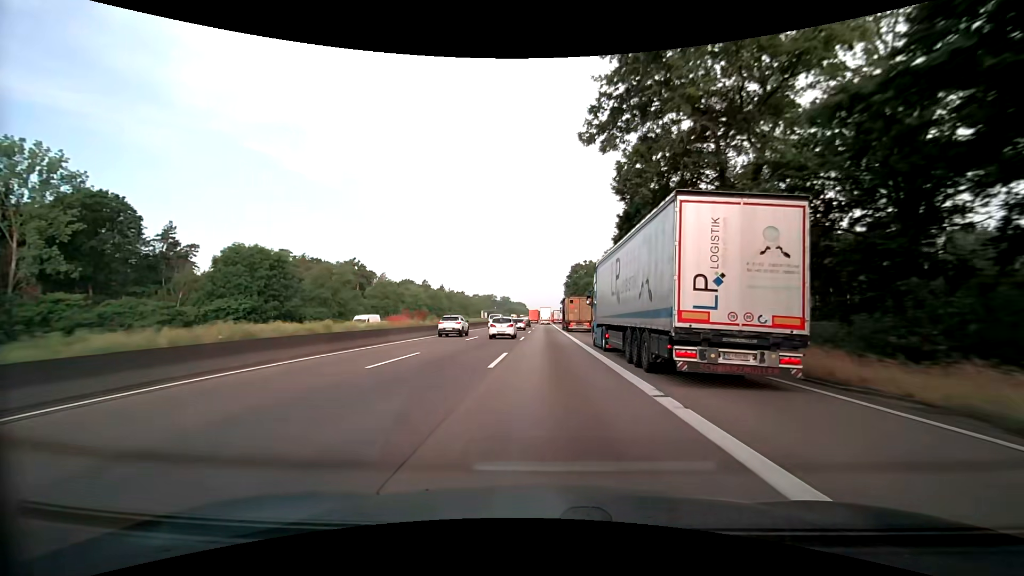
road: motorway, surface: asphalt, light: Day
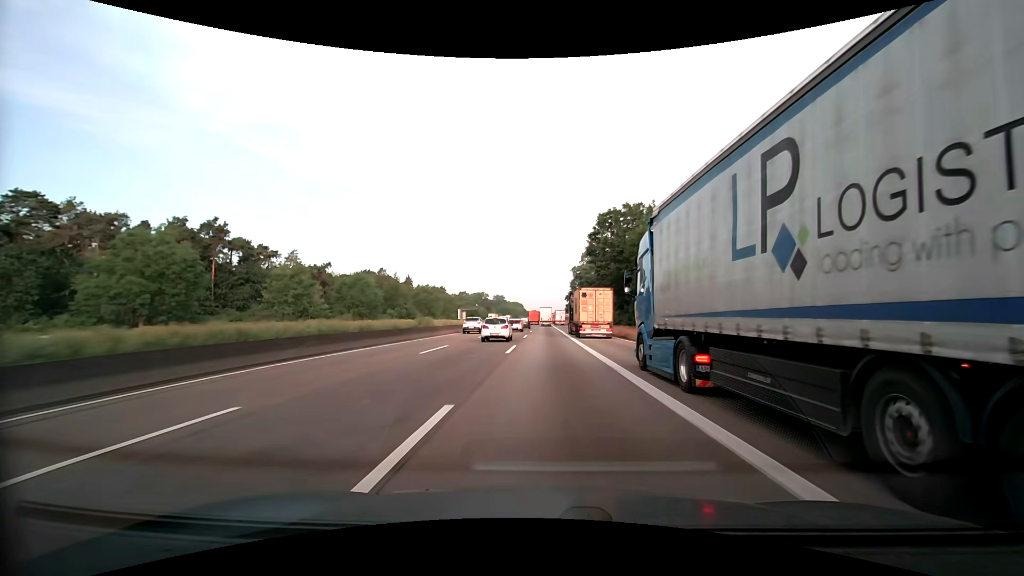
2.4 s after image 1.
(0.0, +65.6) m; 0°
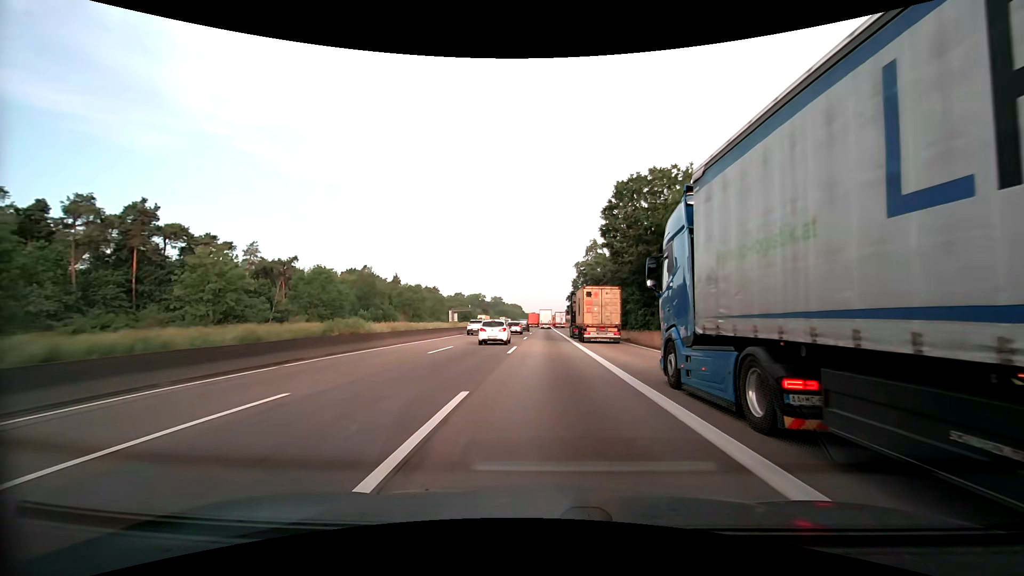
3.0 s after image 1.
(+0.1, +16.3) m; 0°
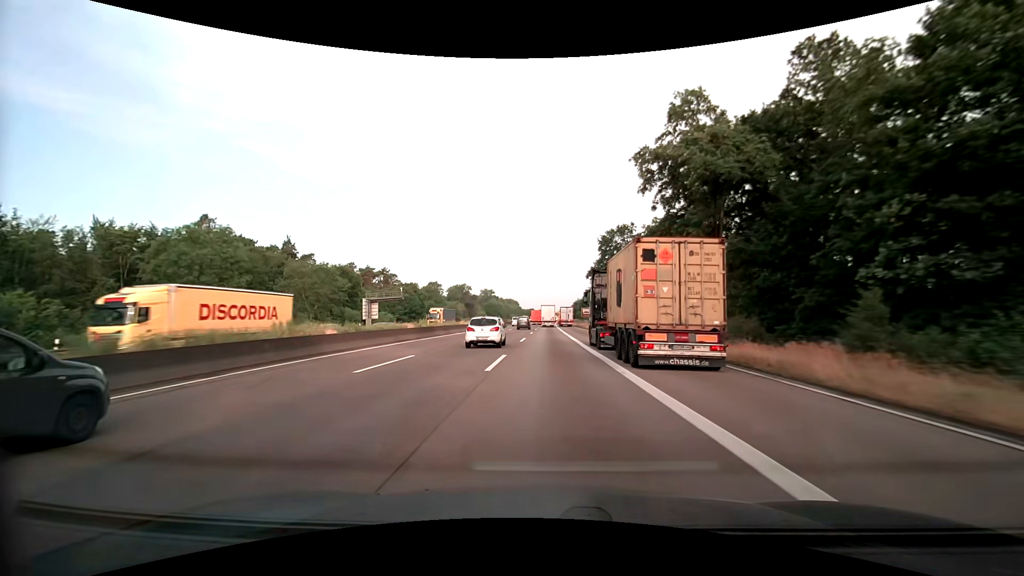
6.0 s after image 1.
(-0.1, +80.4) m; 0°
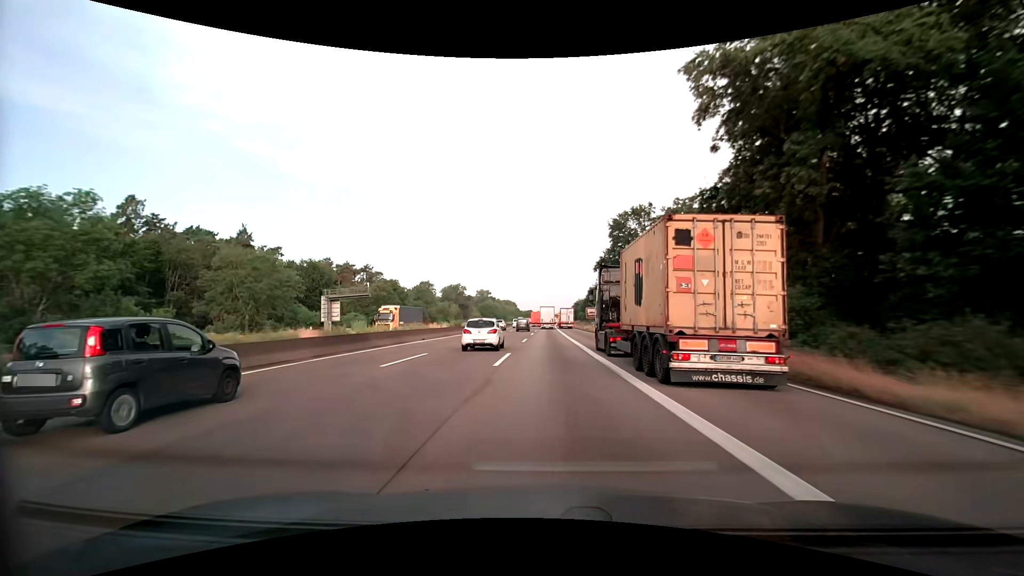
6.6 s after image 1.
(+0.1, +15.8) m; +1°
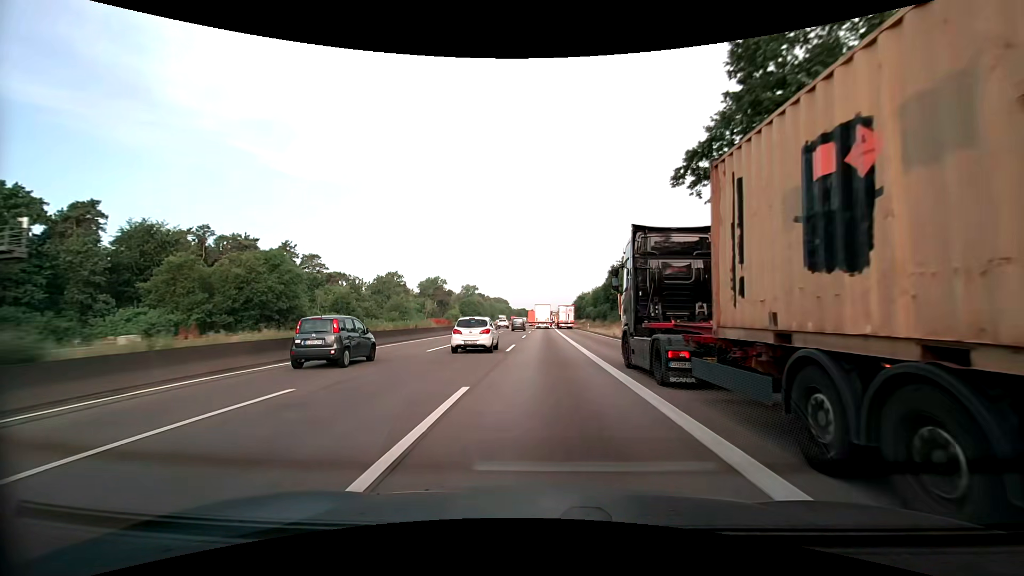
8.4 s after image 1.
(+0.1, +46.9) m; 0°
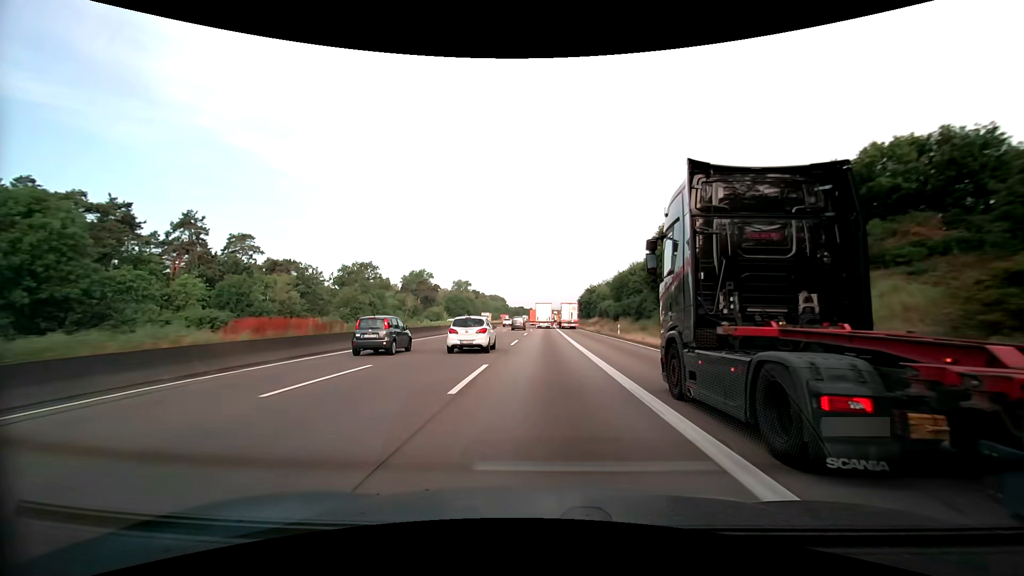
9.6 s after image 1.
(0.0, +30.9) m; 0°
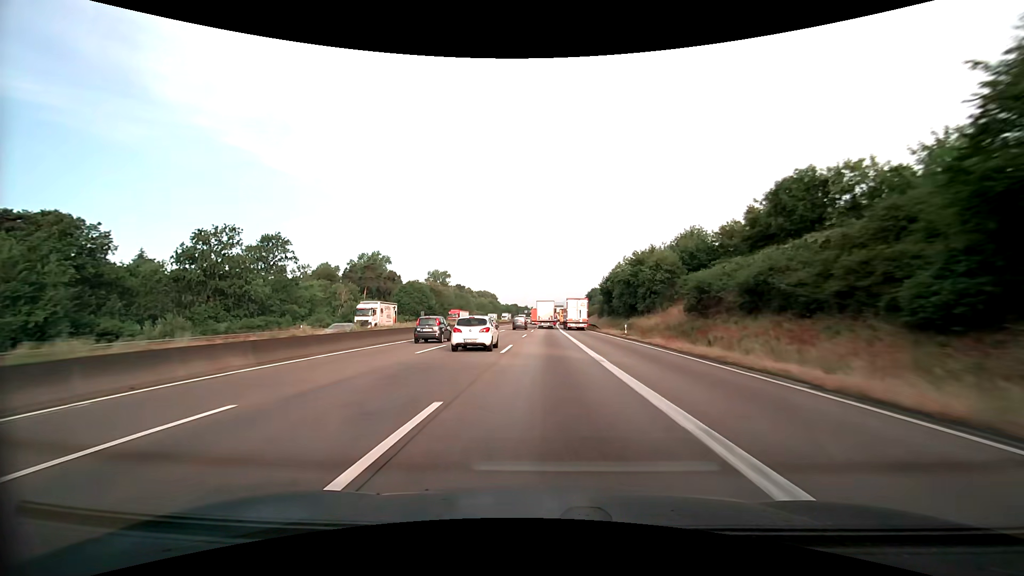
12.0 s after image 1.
(+0.3, +60.8) m; +1°
(0, +10) (0, +20) (0, +30) (0, +40) (0, +50) (0, +60) (+1, +70) (+1, +80) (+1, +90) (+1, +100) m
